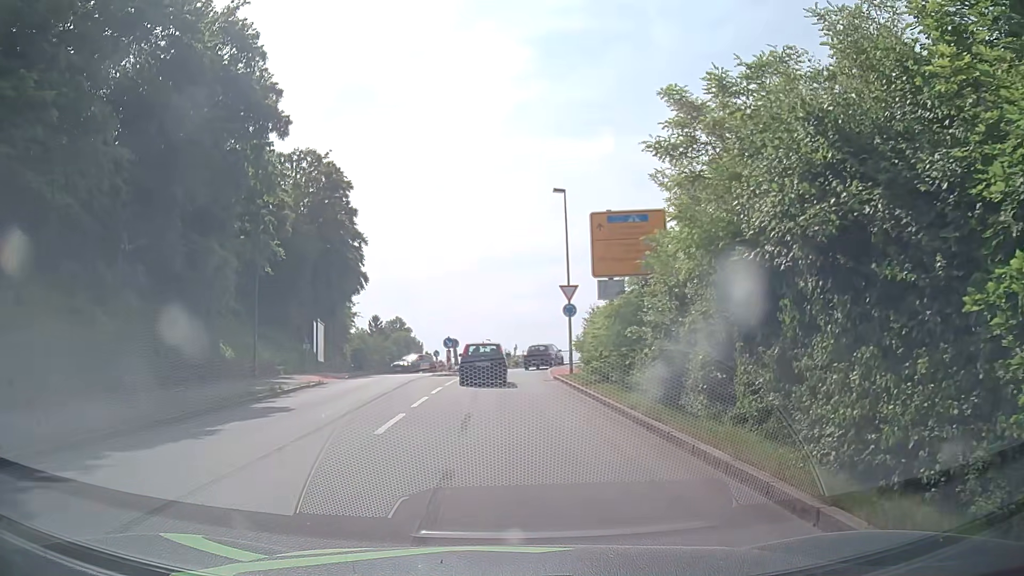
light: Day
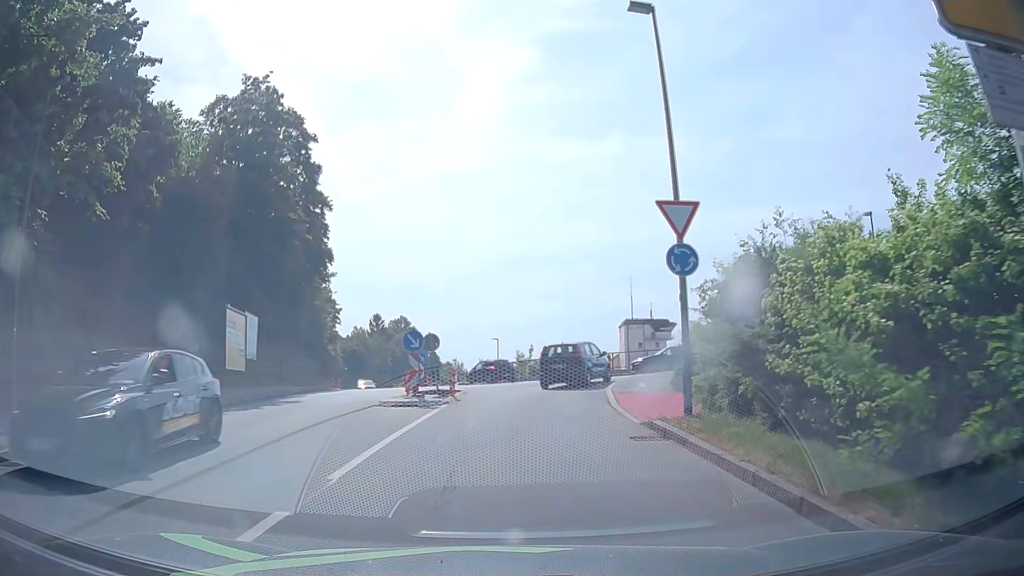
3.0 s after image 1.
(-0.4, +17.4) m; -2°
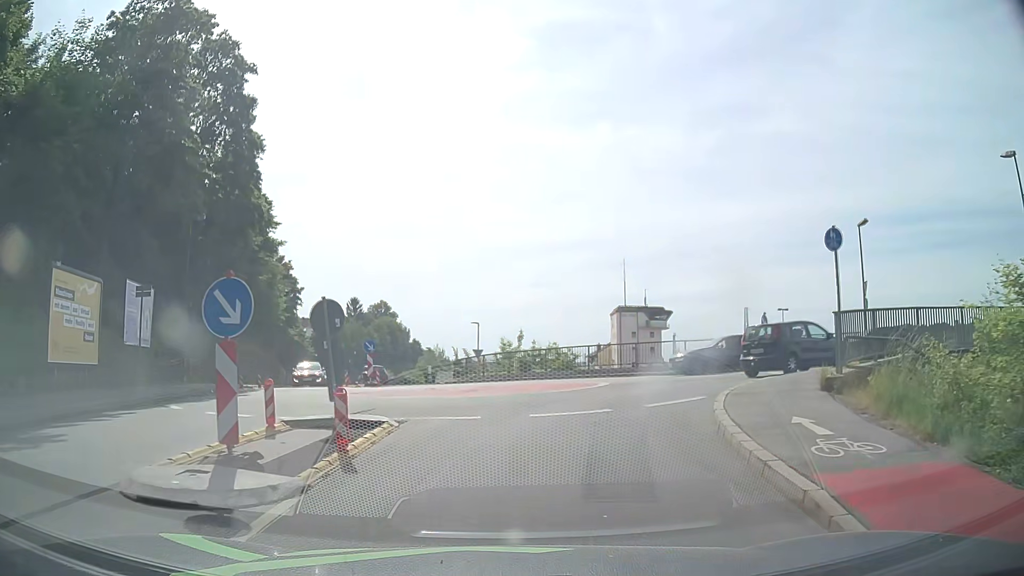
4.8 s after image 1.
(+0.1, +11.6) m; +2°
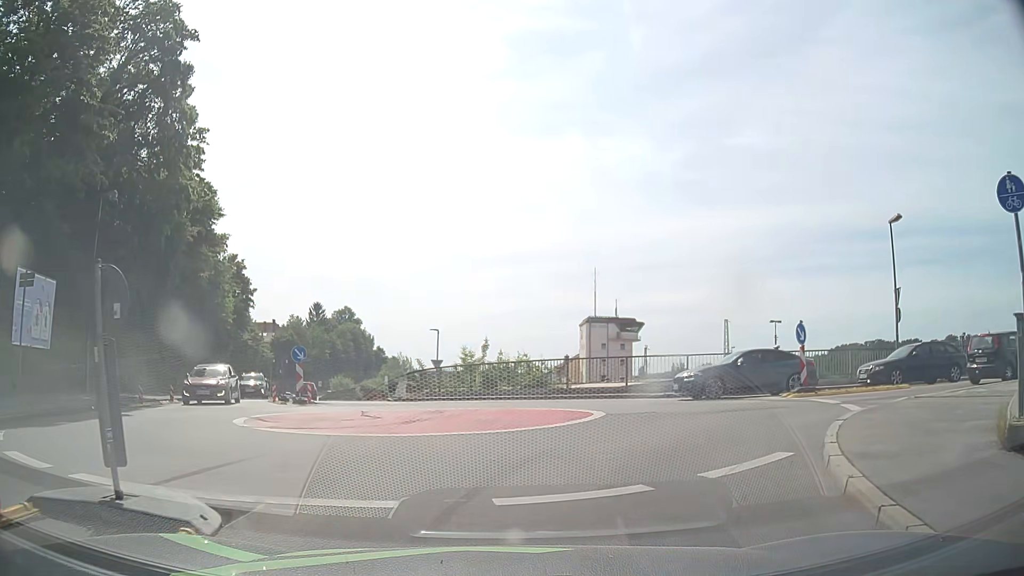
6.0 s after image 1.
(+0.1, +5.4) m; +3°
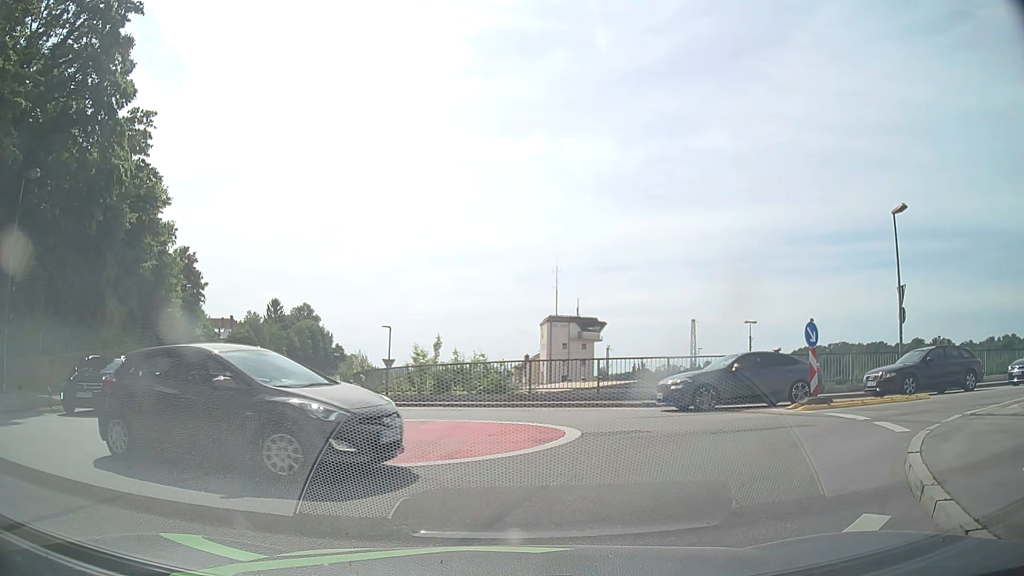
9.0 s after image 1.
(+0.1, +2.9) m; +3°
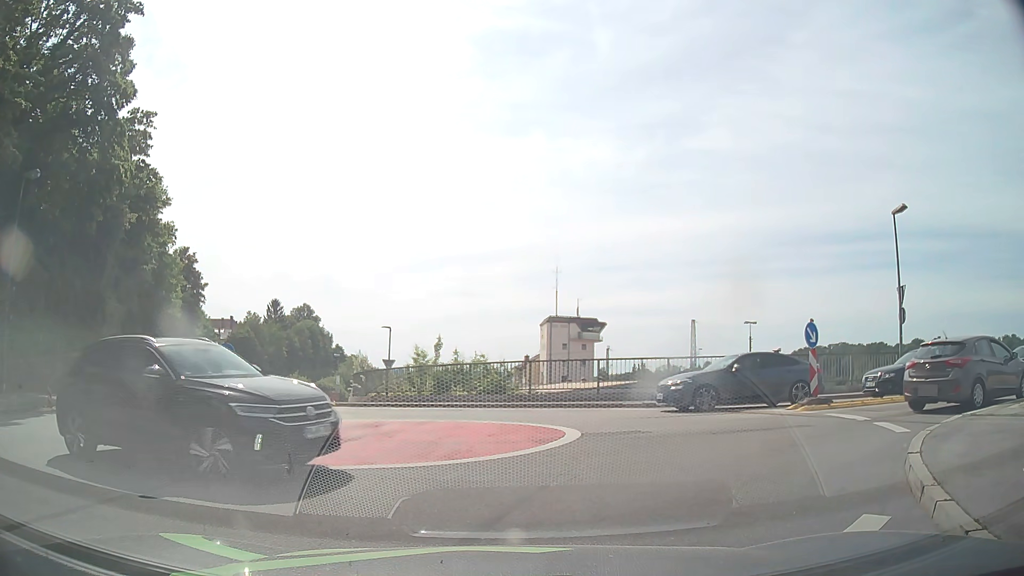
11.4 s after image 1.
(0.0, 0.0) m; 0°
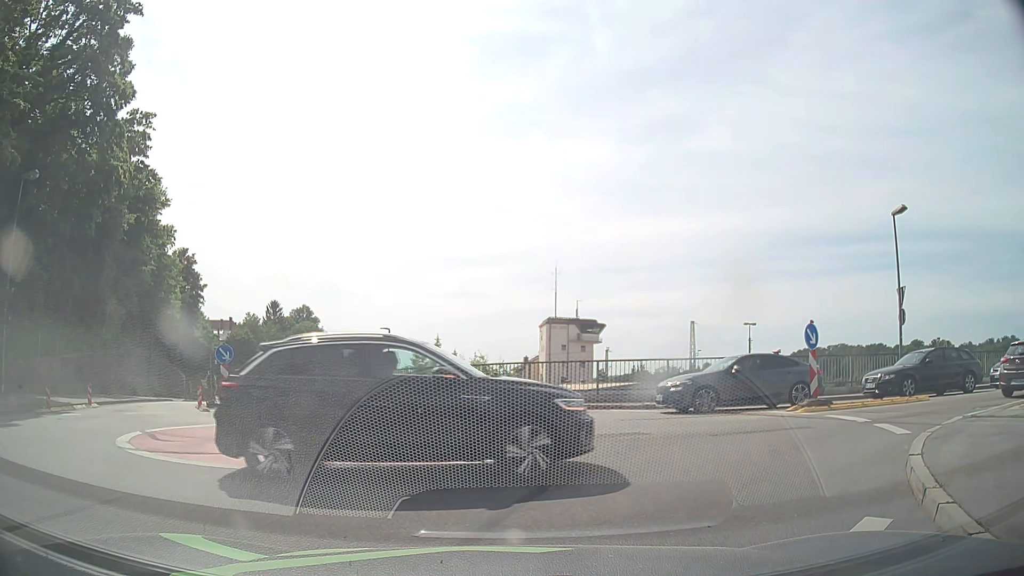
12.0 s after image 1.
(0.0, 0.0) m; 0°
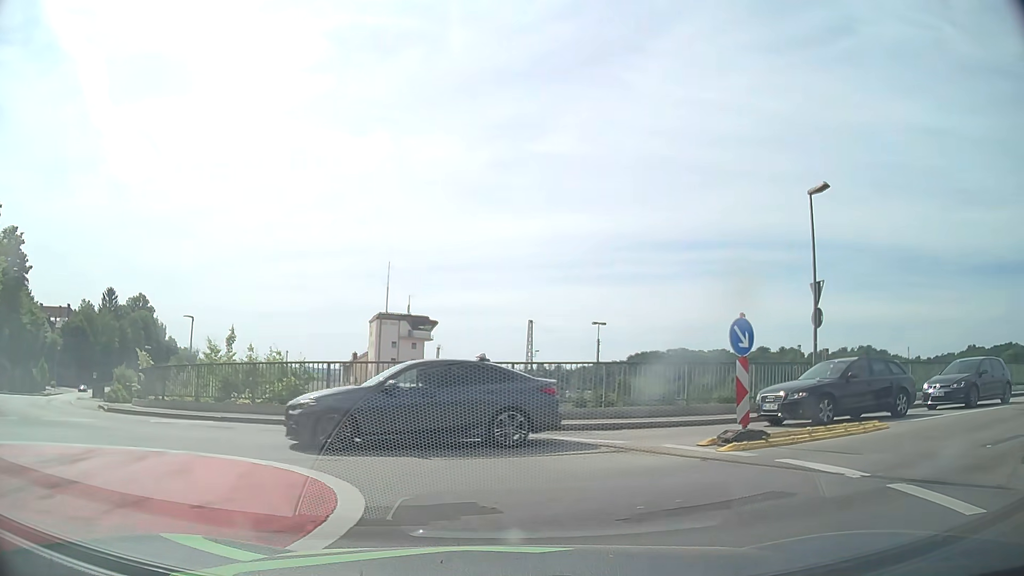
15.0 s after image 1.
(+0.6, +5.6) m; +14°
(-1, +10) (-9, +16) (-17, +22) (-23, +30) (-29, +38) (-34, +46) (-40, +55) (-45, +63) (-51, +71) (-56, +80) m
